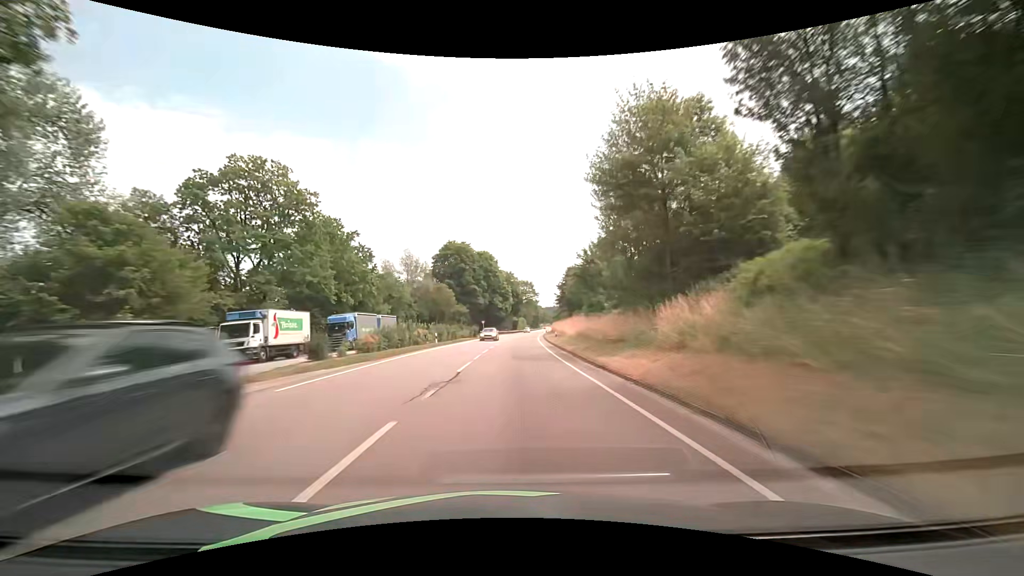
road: primary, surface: asphalt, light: Day
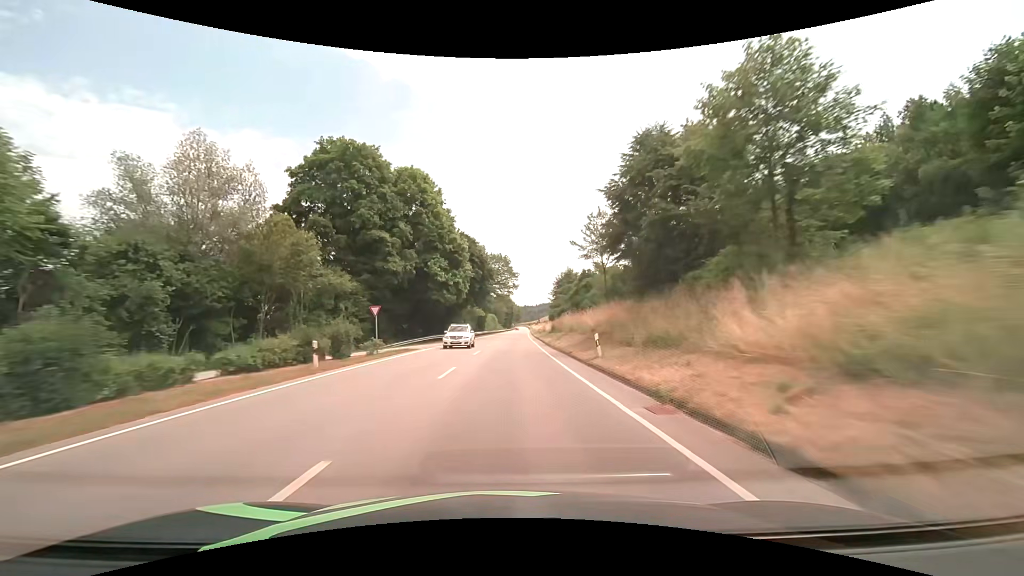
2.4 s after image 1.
(+2.0, +63.1) m; +3°
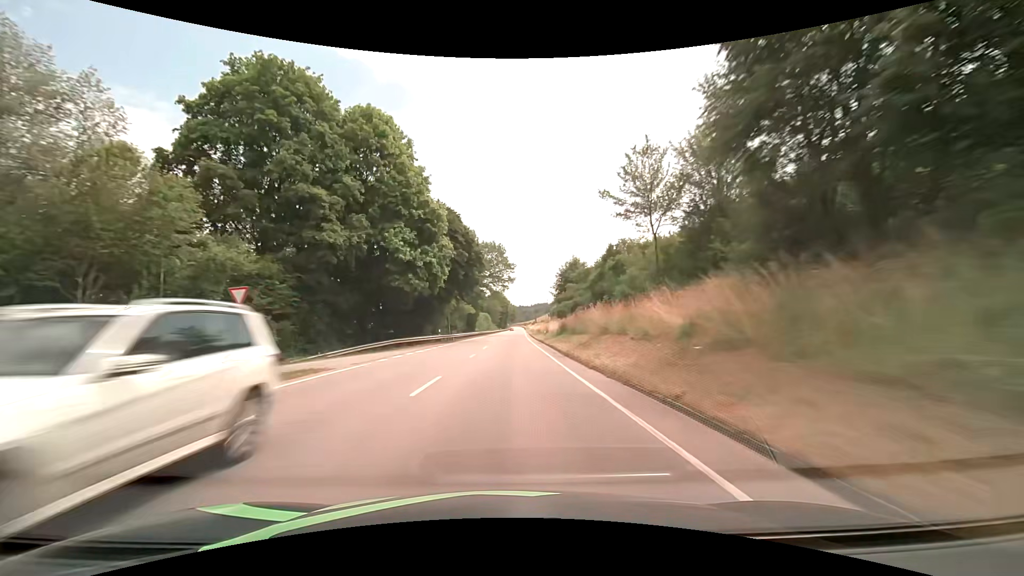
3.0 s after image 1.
(+0.1, +15.8) m; +1°
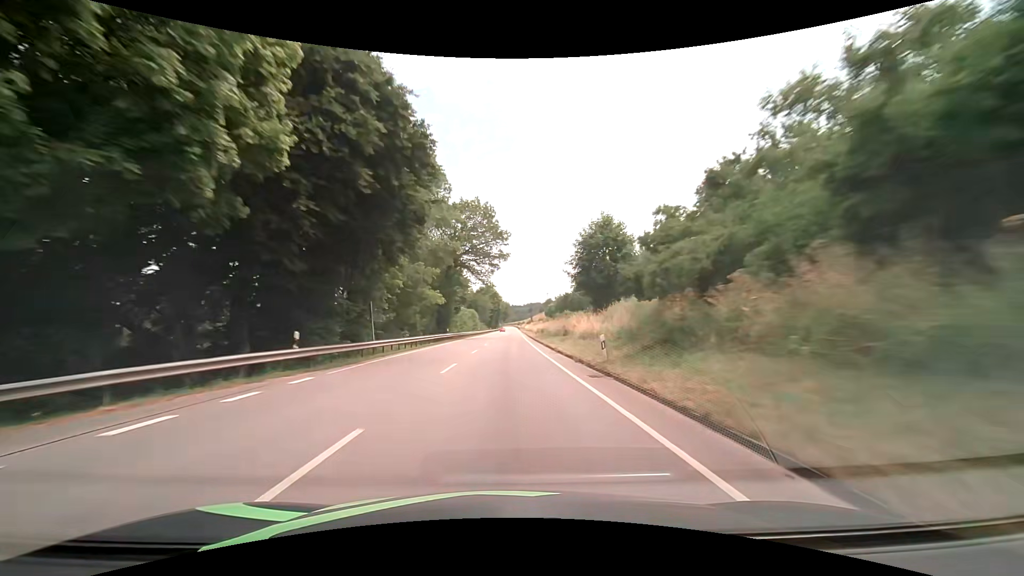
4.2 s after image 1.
(+0.3, +31.6) m; +2°
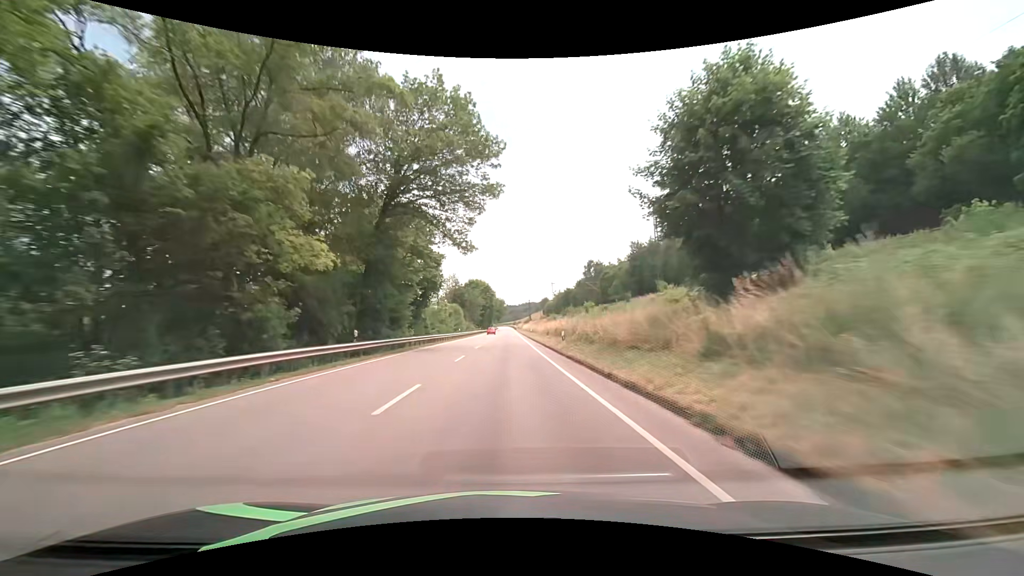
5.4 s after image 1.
(-0.3, +31.6) m; 0°
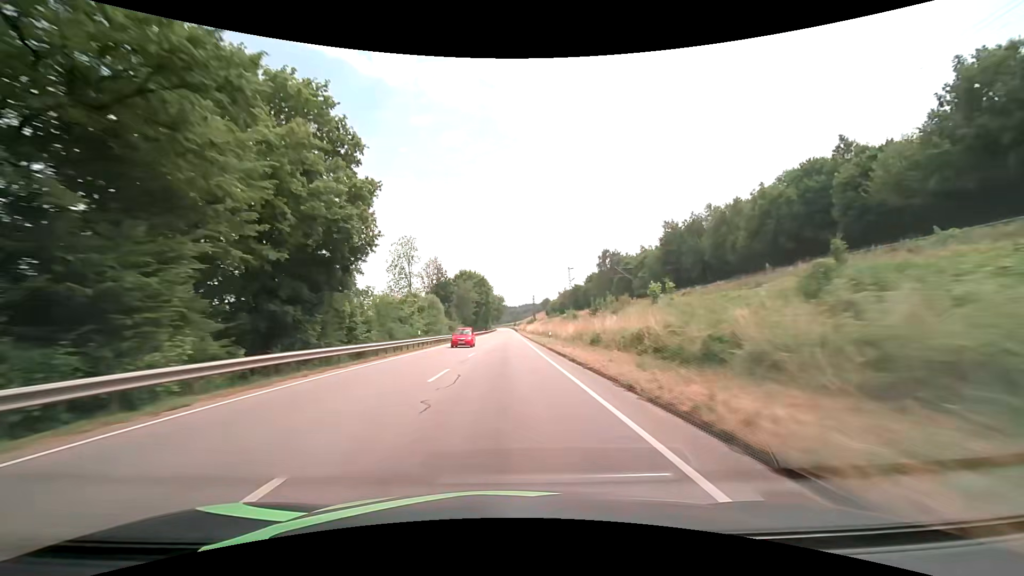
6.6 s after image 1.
(0.0, +31.7) m; 0°
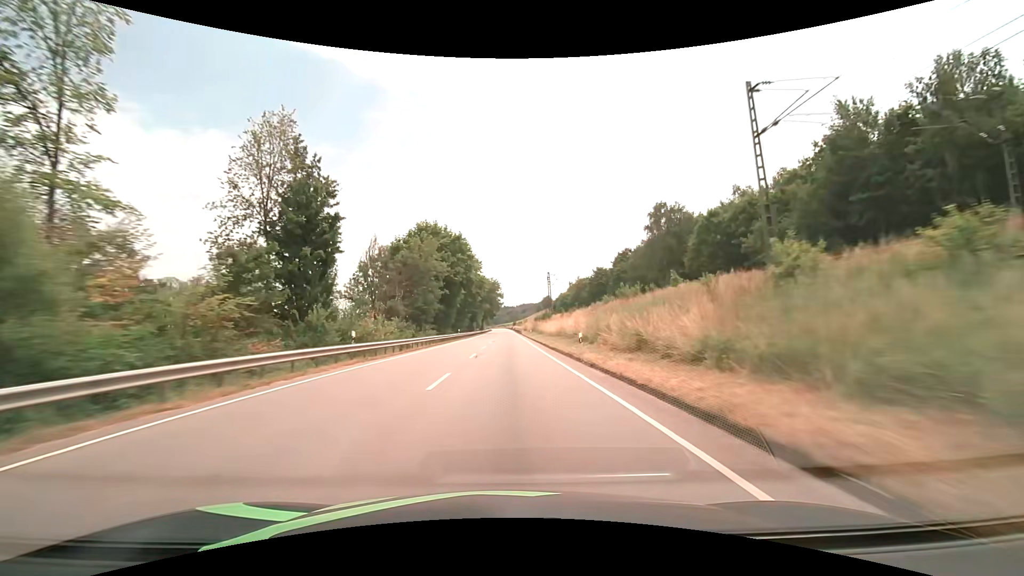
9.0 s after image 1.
(+0.1, +63.3) m; 0°
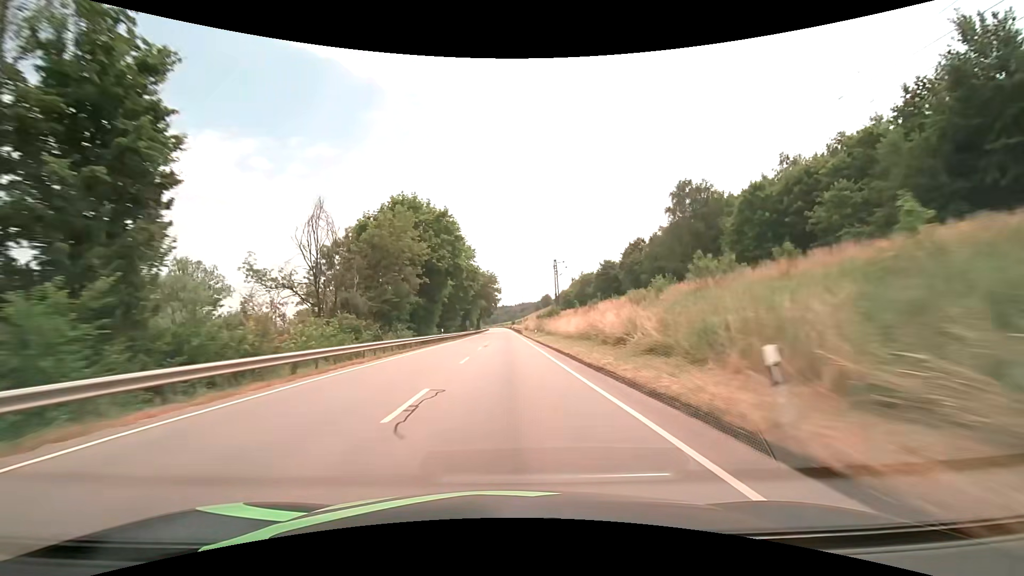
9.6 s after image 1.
(0.0, +15.8) m; 0°
(0, +10) (0, +20) (0, +30) (0, +40) (0, +50) (0, +60) (0, +70) (0, +80) (0, +90) (0, +100) m
